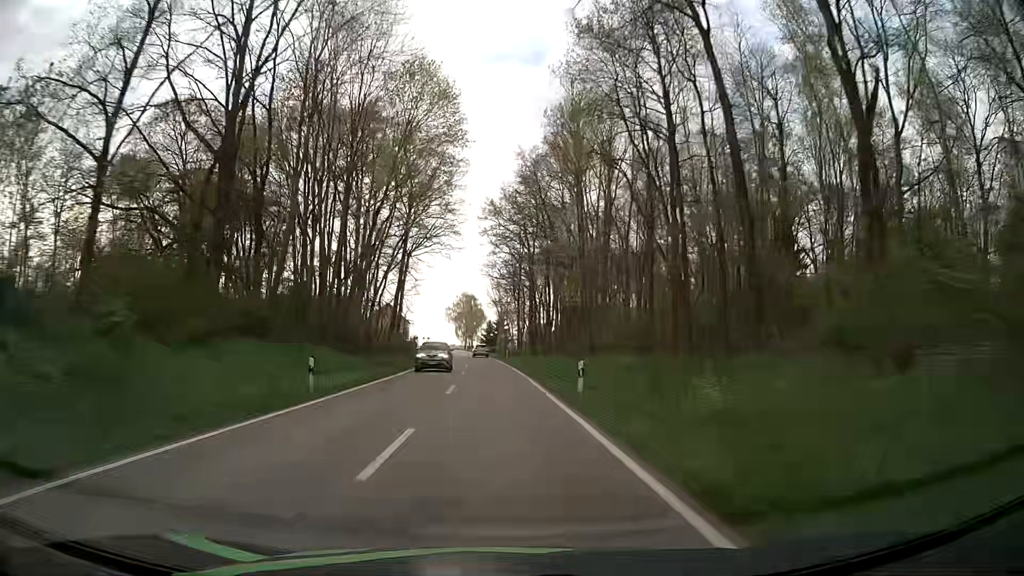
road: tertiary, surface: asphalt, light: Day
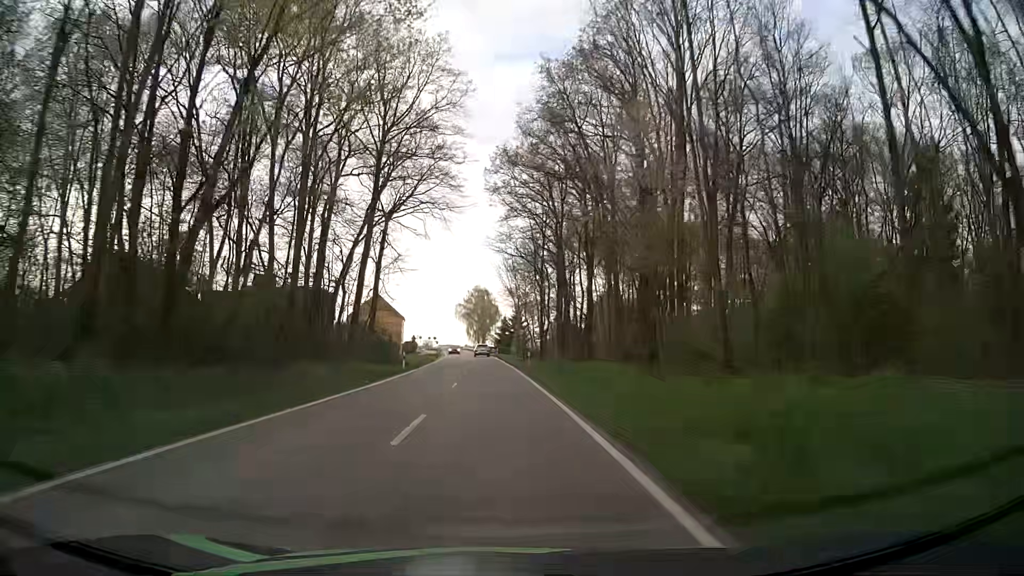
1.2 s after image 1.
(-0.2, +22.2) m; -1°
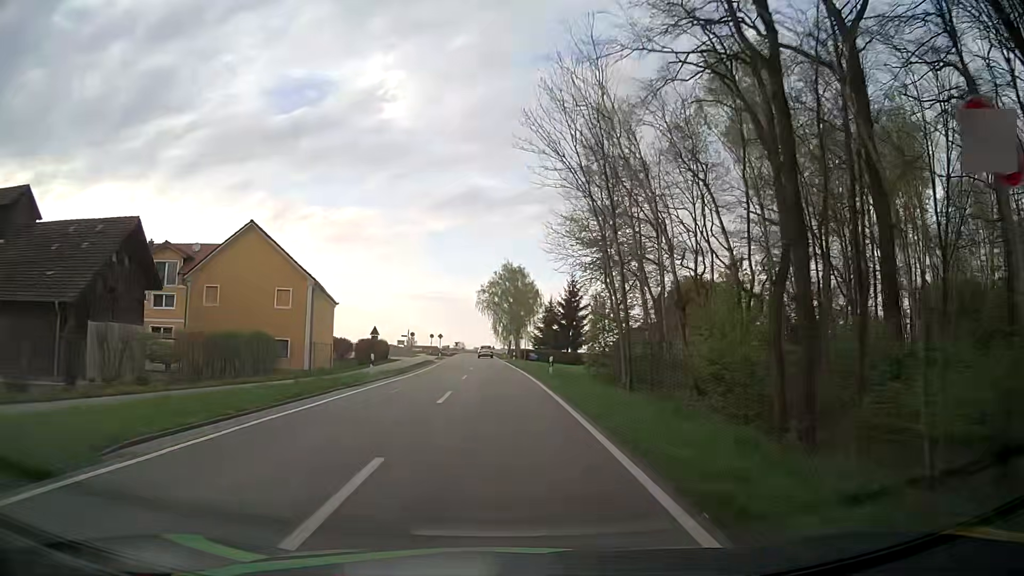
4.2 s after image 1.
(-1.6, +54.3) m; -4°
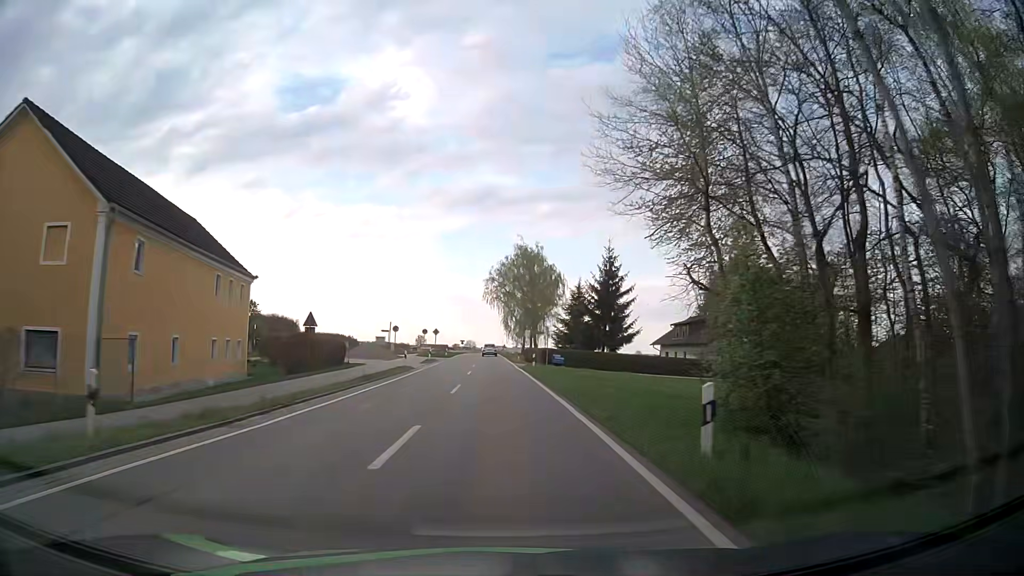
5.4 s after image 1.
(0.0, +21.0) m; -1°
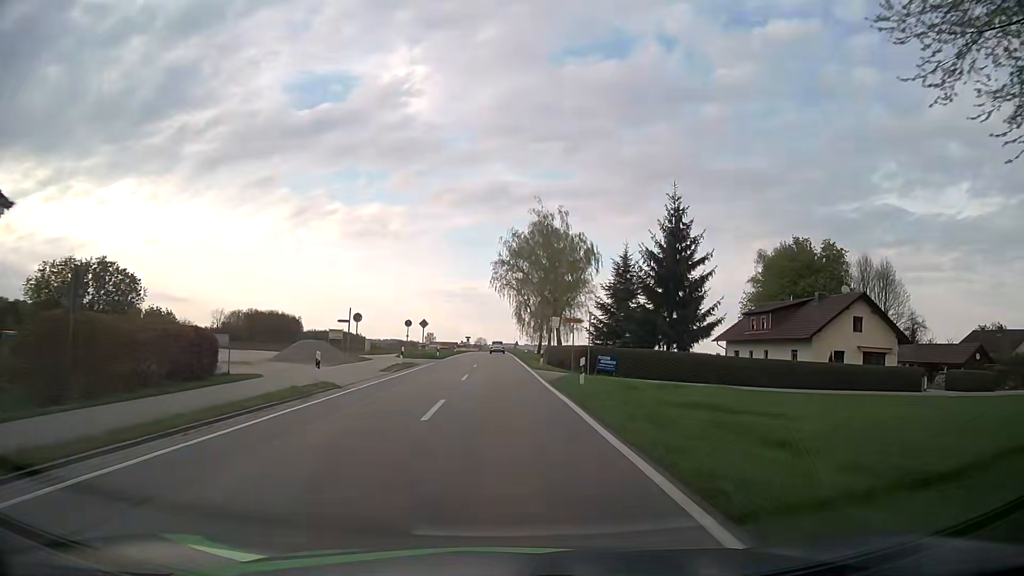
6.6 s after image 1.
(-0.2, +20.7) m; -1°
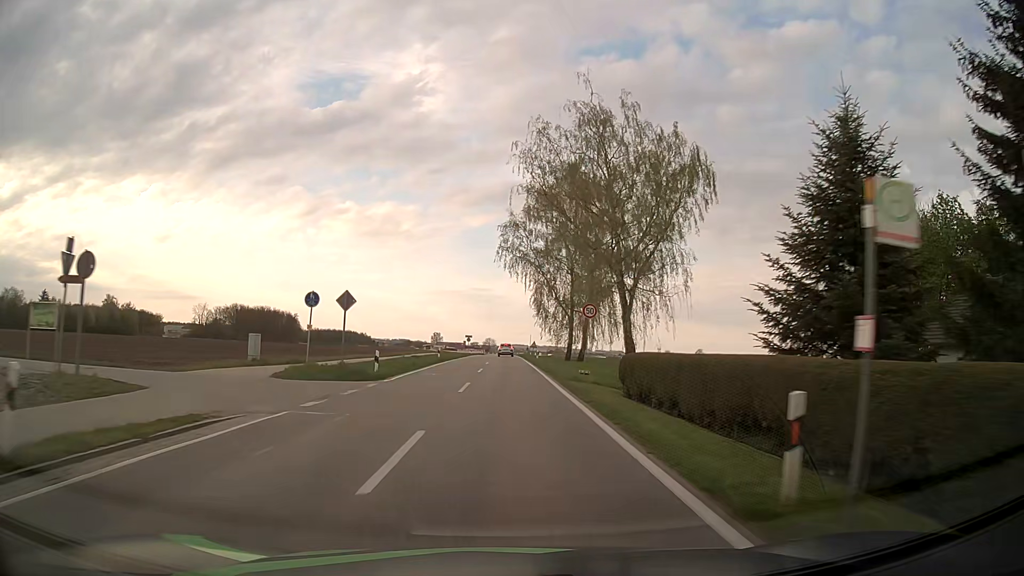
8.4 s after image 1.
(-0.6, +30.3) m; -1°
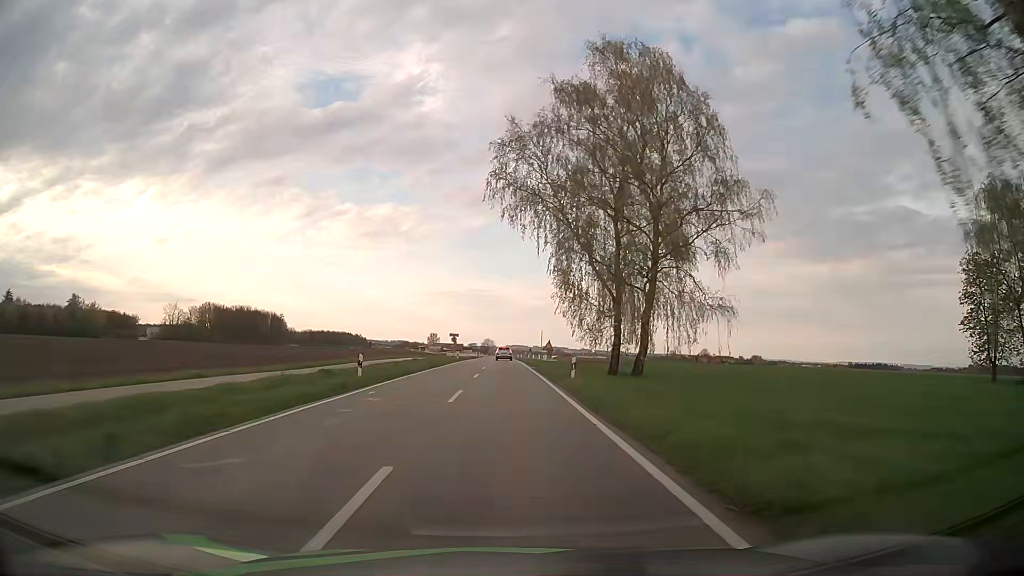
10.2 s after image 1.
(+0.1, +27.1) m; 0°
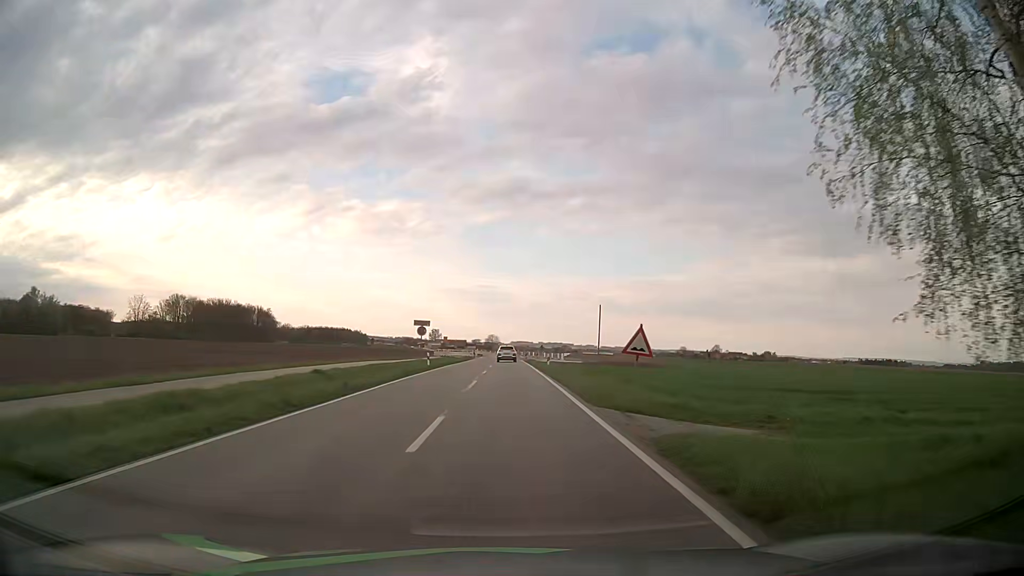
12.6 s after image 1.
(-0.1, +31.7) m; -1°
(0, +10) (0, +20) (0, +30) (0, +40) (+1, +50) (+1, +60) (+1, +70) (+1, +80) (+4, +89) (+10, +98) m
